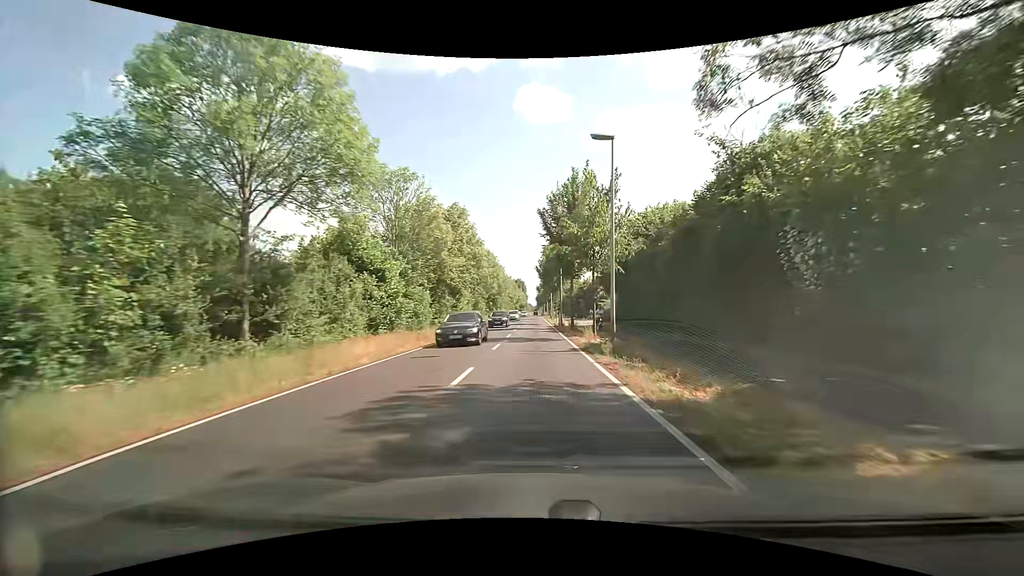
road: secondary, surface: asphalt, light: Day
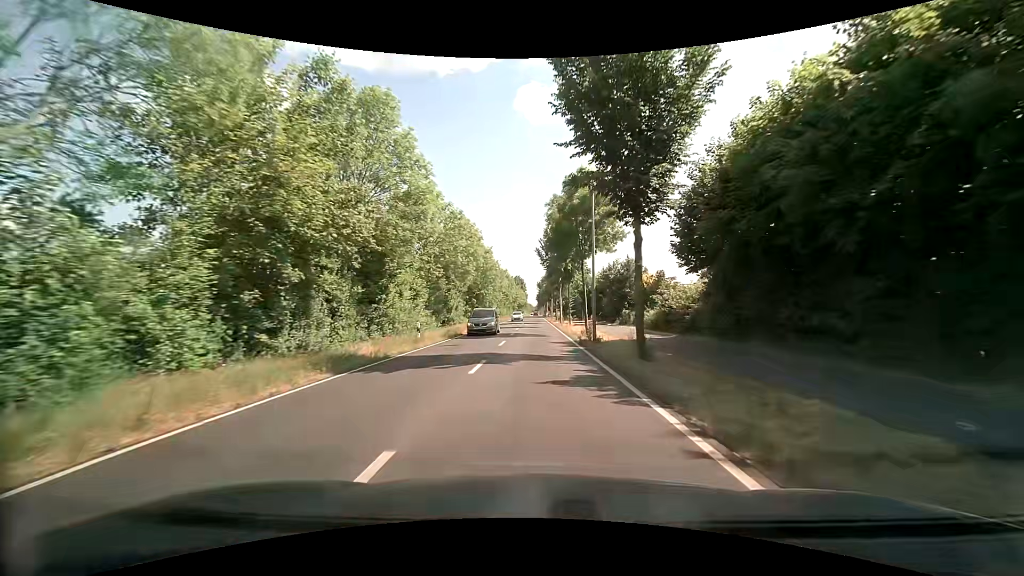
(-0.3, +25.3) m; -1°
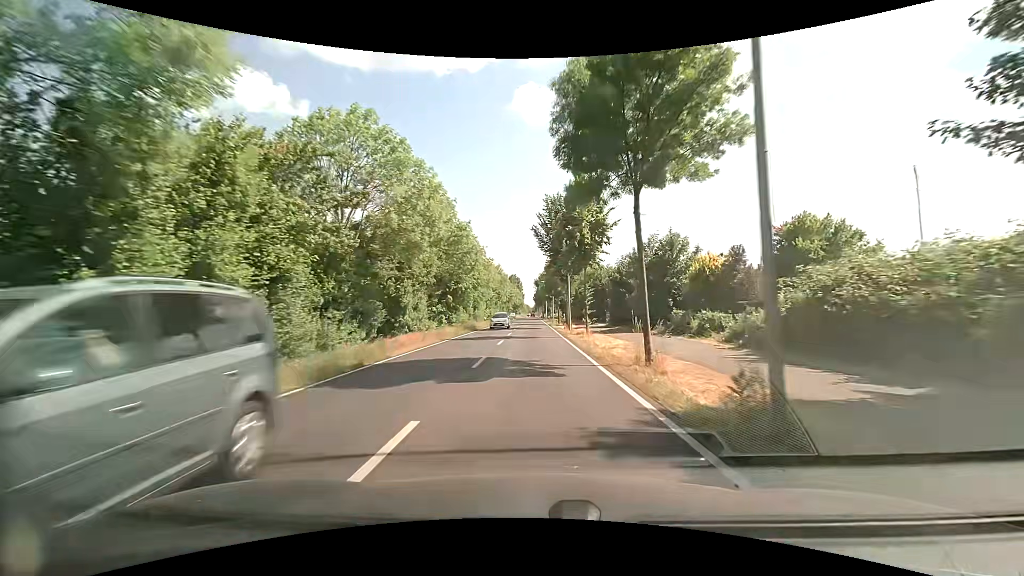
(+0.1, +16.6) m; -1°
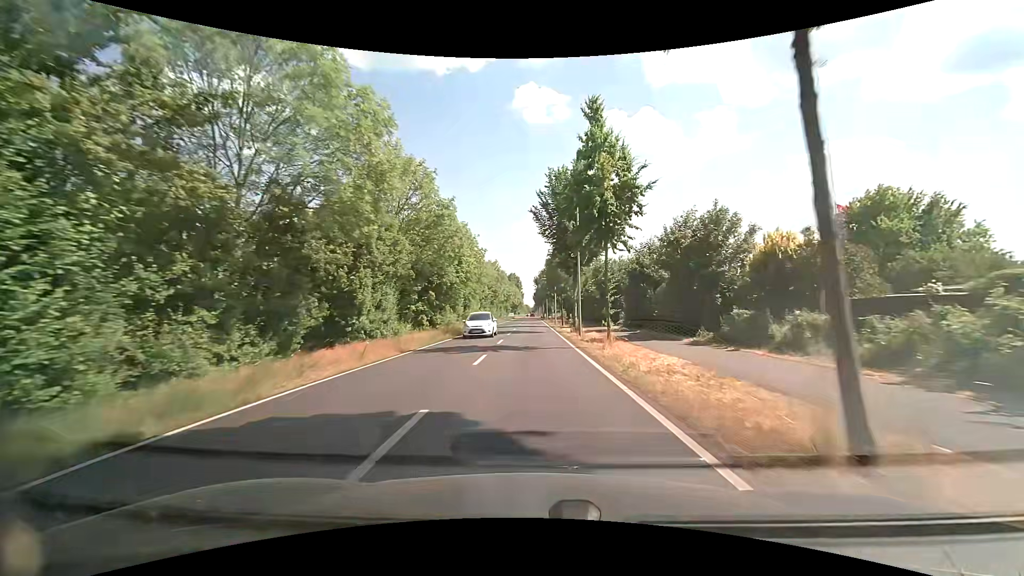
(+0.2, +8.3) m; +1°
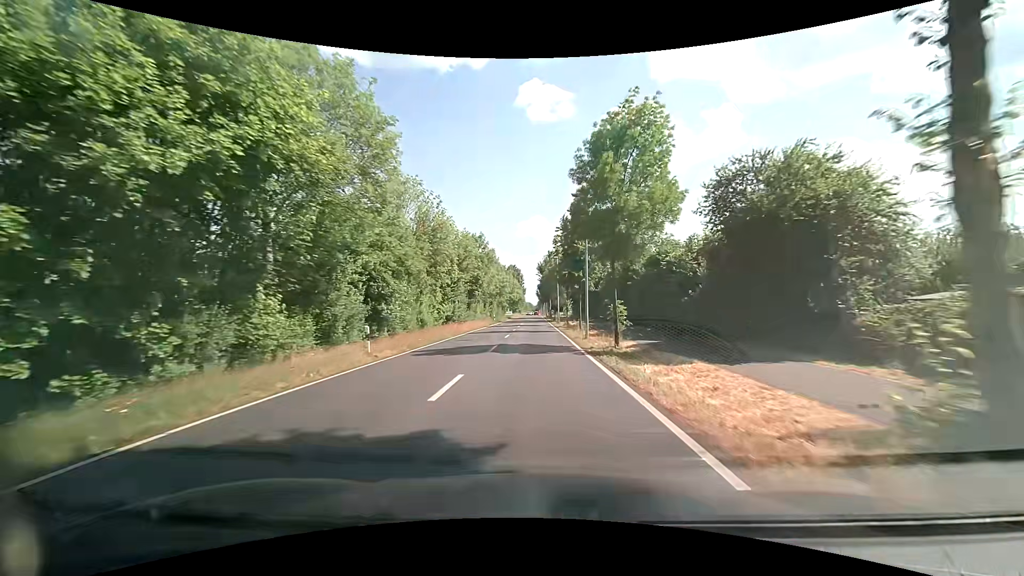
(+0.1, +32.2) m; +1°
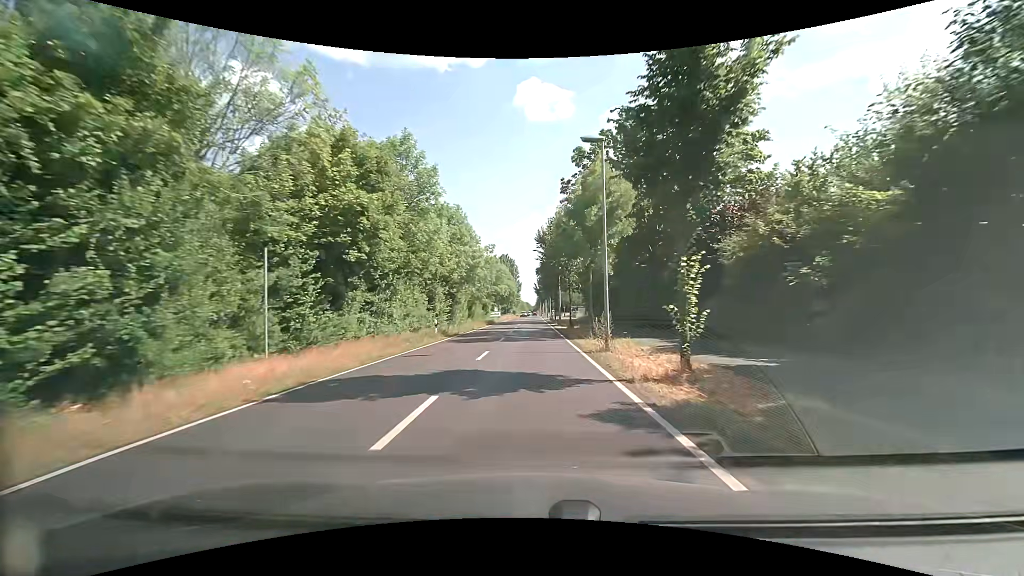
(-0.2, +38.4) m; -1°
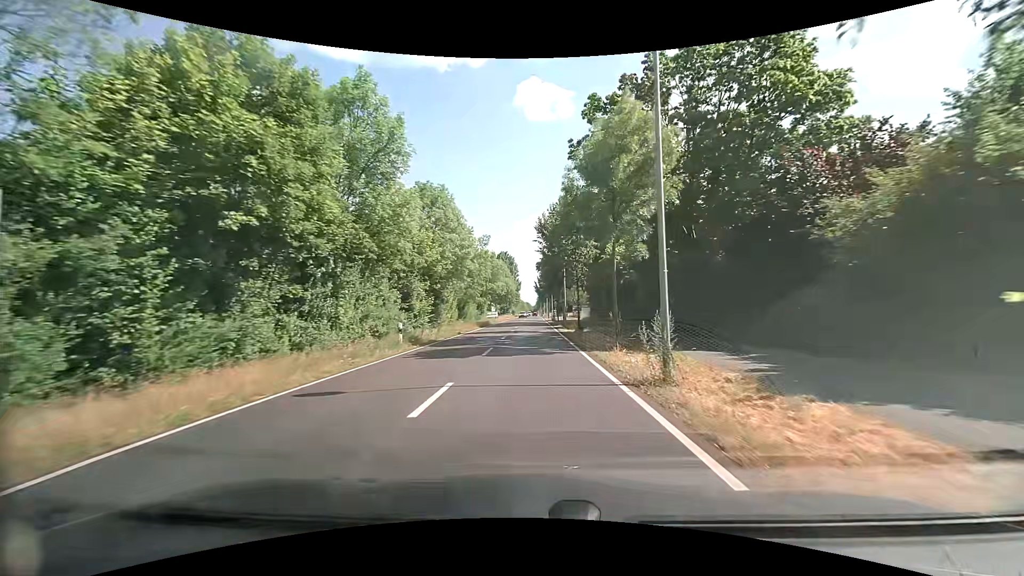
(0.0, +7.5) m; 0°
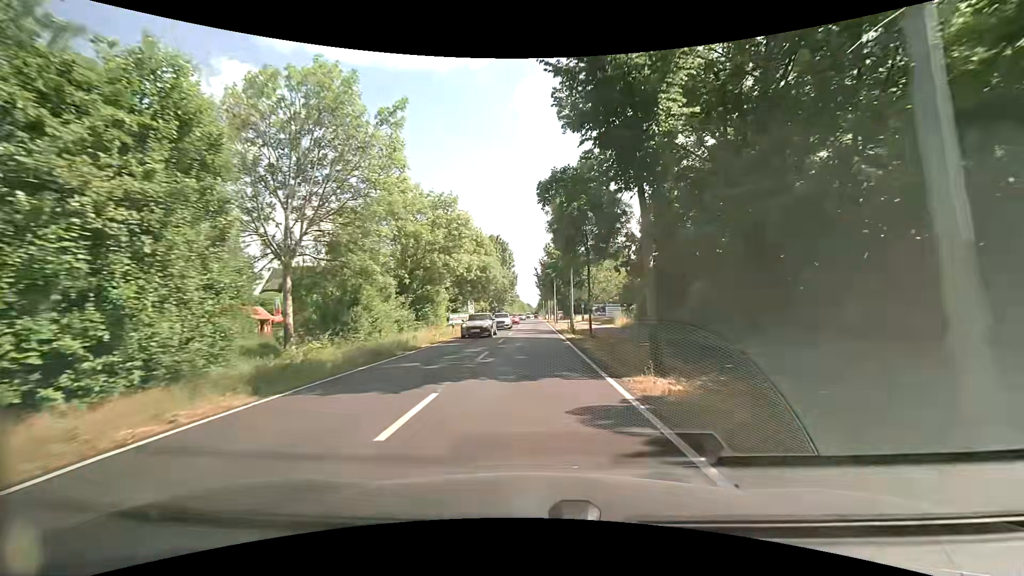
(+0.3, +36.9) m; +1°
(0, +10) (0, +20) (0, +30) (0, +40) (0, +50) (0, +60) (0, +70) (-1, +80) (-1, +90) (0, +100) m
